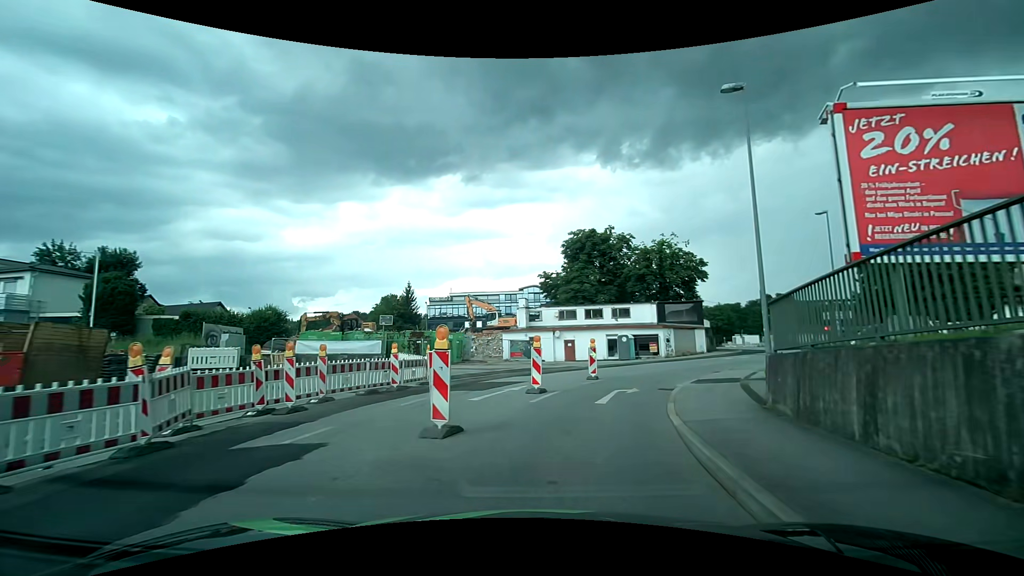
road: tertiary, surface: asphalt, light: Day
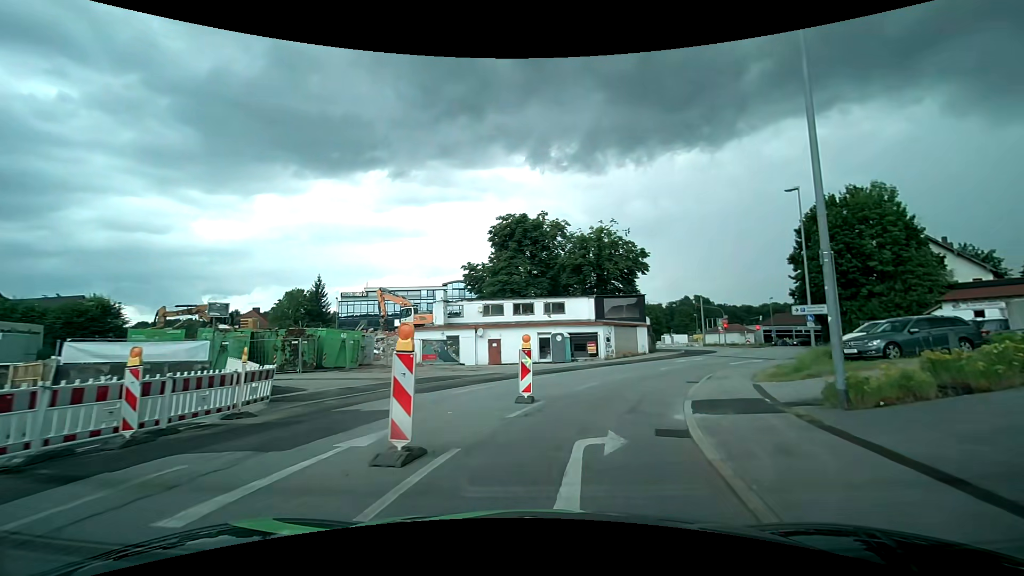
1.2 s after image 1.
(+0.5, +8.0) m; +8°
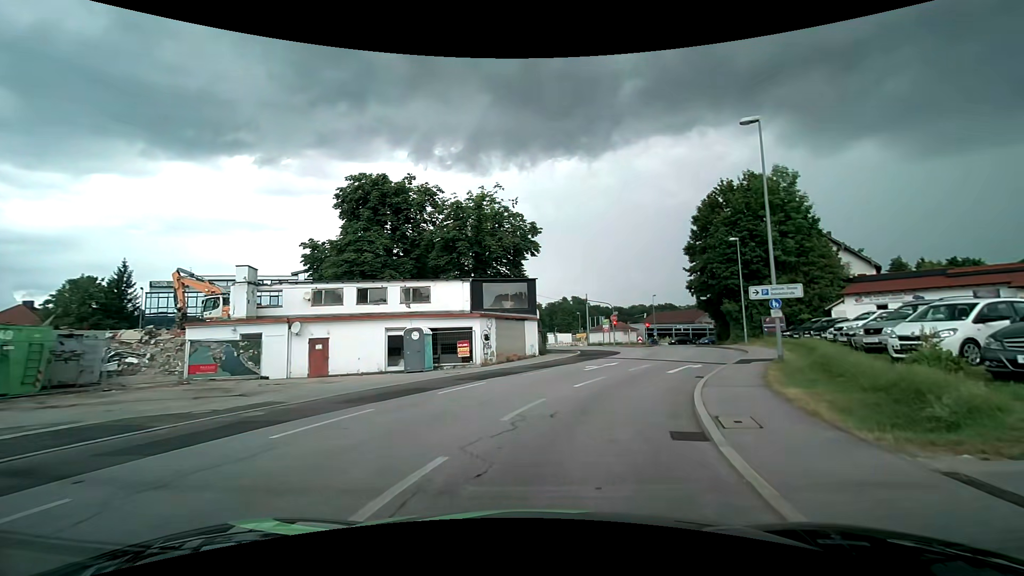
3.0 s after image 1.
(+1.5, +12.1) m; +12°
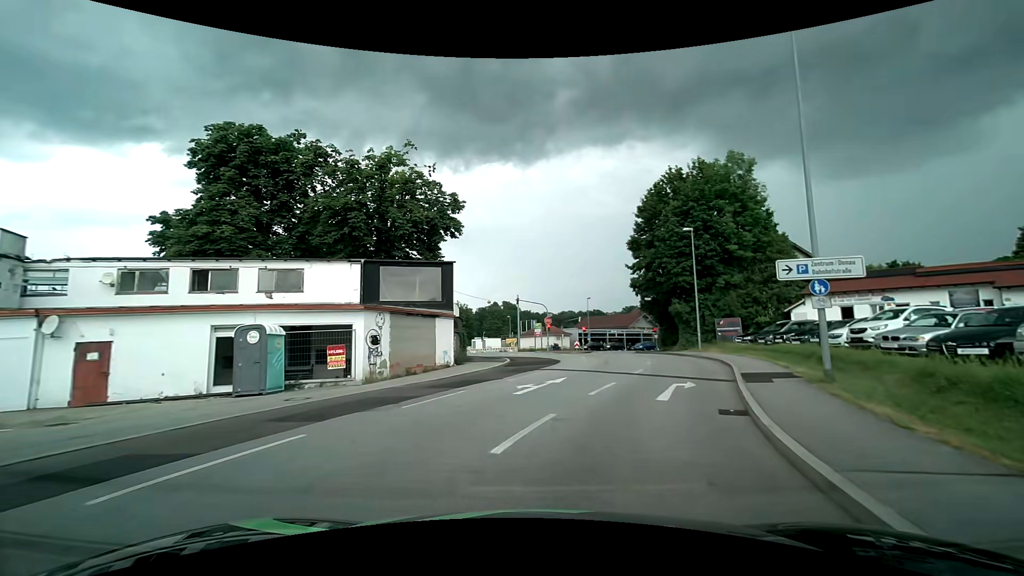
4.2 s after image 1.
(+0.8, +8.6) m; +9°
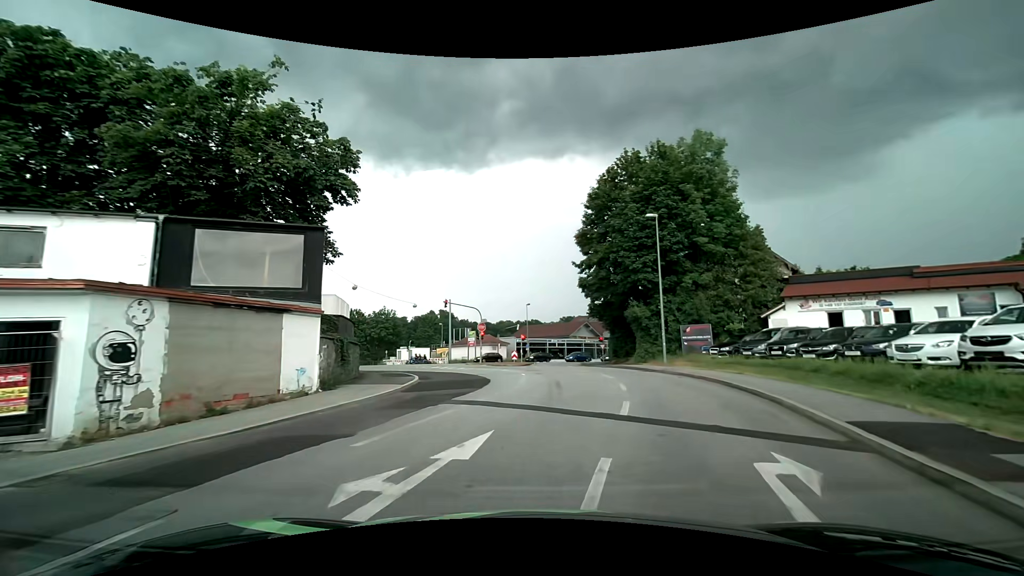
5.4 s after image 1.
(+0.6, +9.0) m; +7°
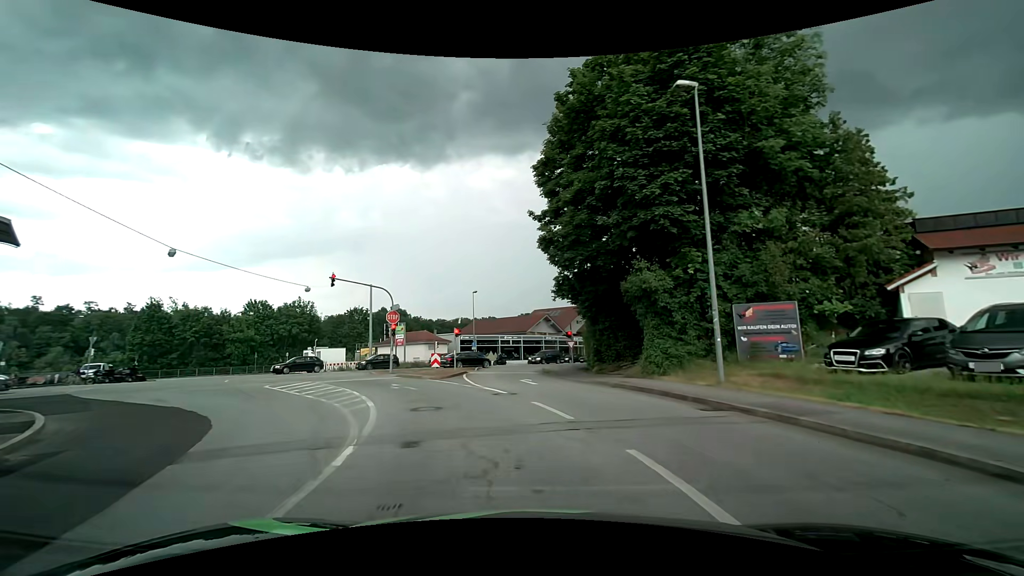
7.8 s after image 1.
(+1.4, +17.4) m; +5°
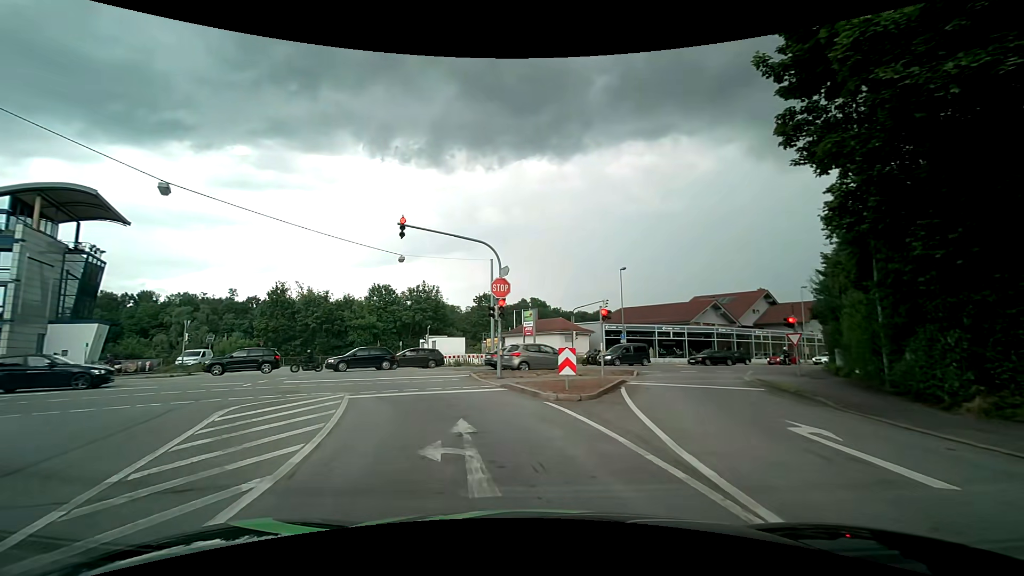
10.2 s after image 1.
(-1.9, +13.8) m; -17°
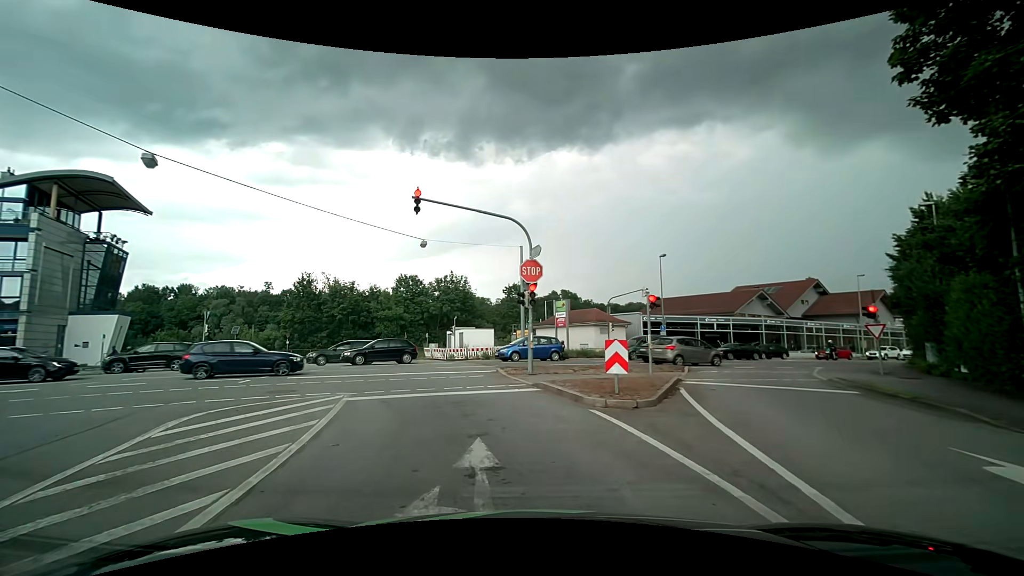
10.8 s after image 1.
(-0.1, +2.8) m; -2°
(-1, +10) (-5, +19) (-12, +26) (-22, +26) (-32, +24) (-41, +20) (-50, +16) (-59, +12) (-68, +8) (-78, +4) m
